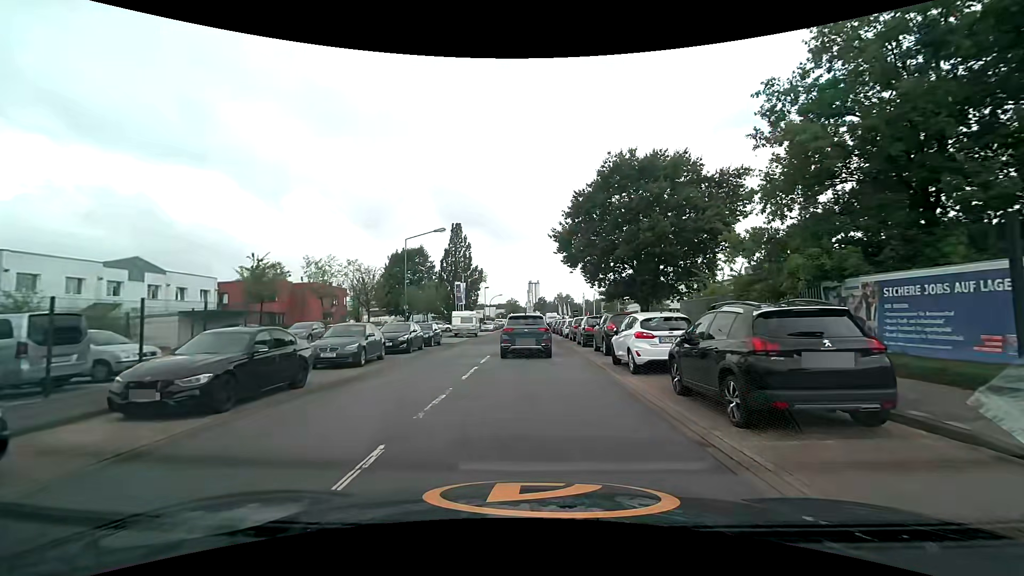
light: Day
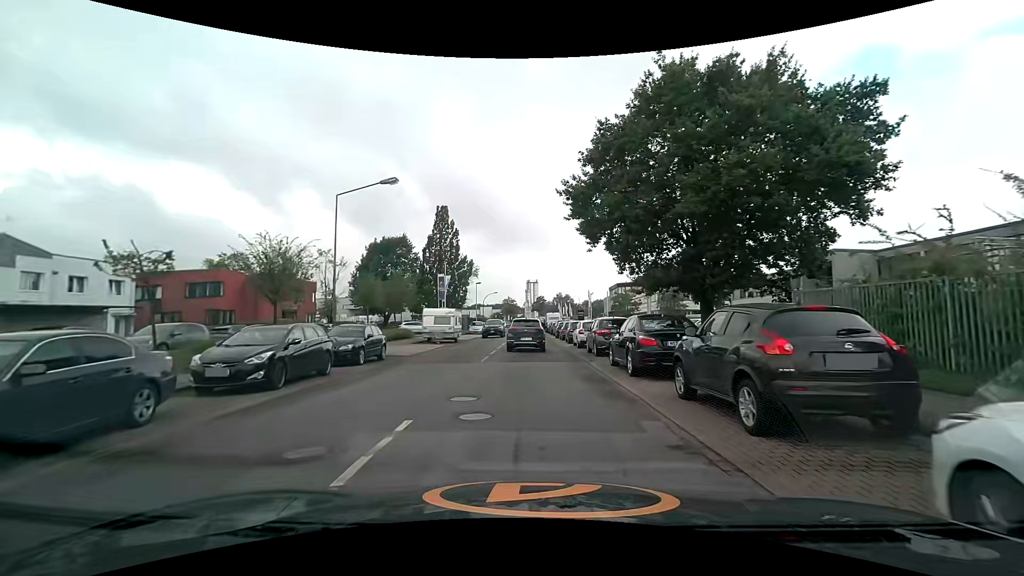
(-0.1, +12.3) m; 0°
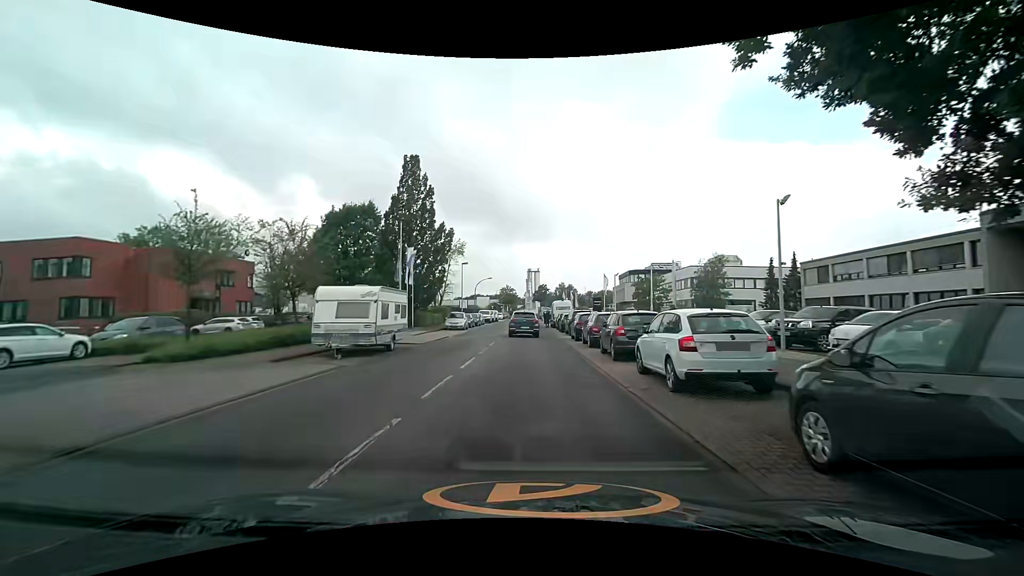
(0.0, +17.8) m; -1°
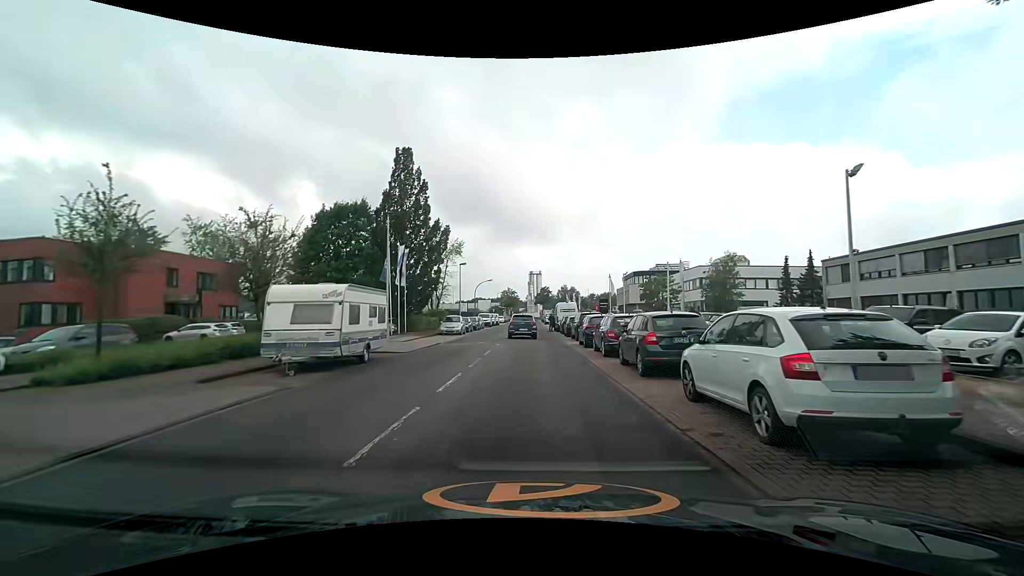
(0.0, +3.4) m; 0°
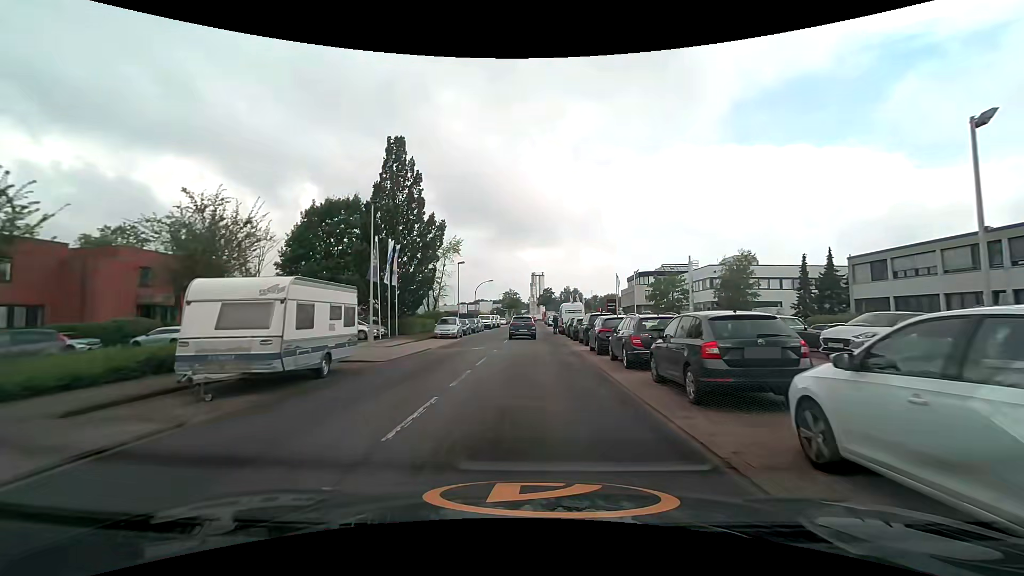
(0.0, +3.5) m; 0°
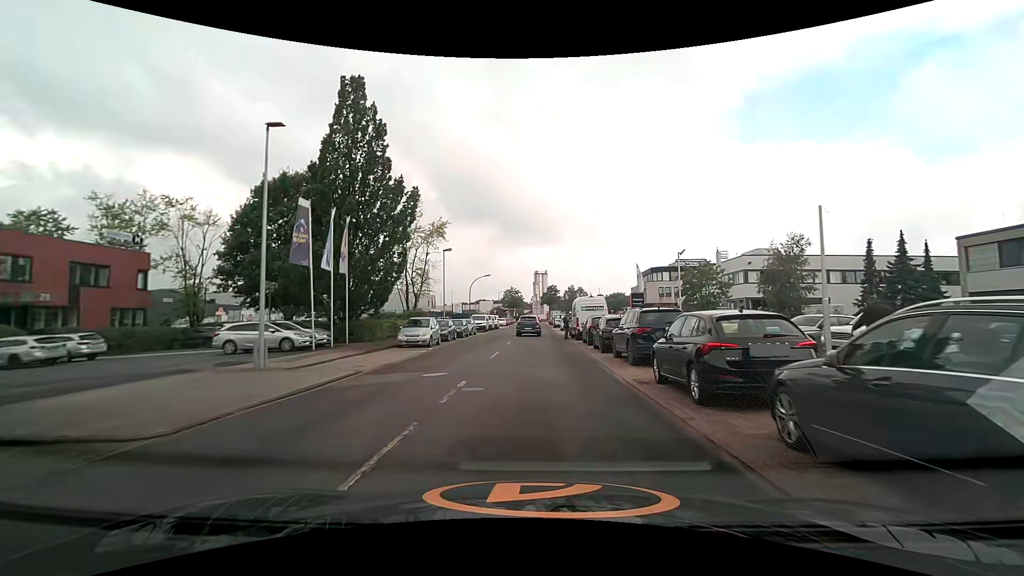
(-0.1, +11.0) m; -1°
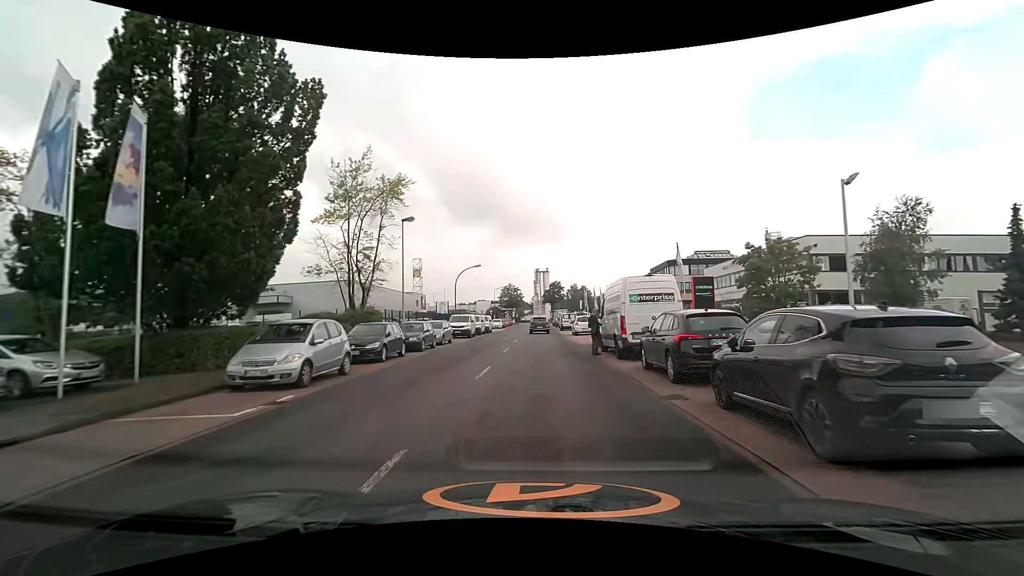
(+0.1, +14.7) m; 0°
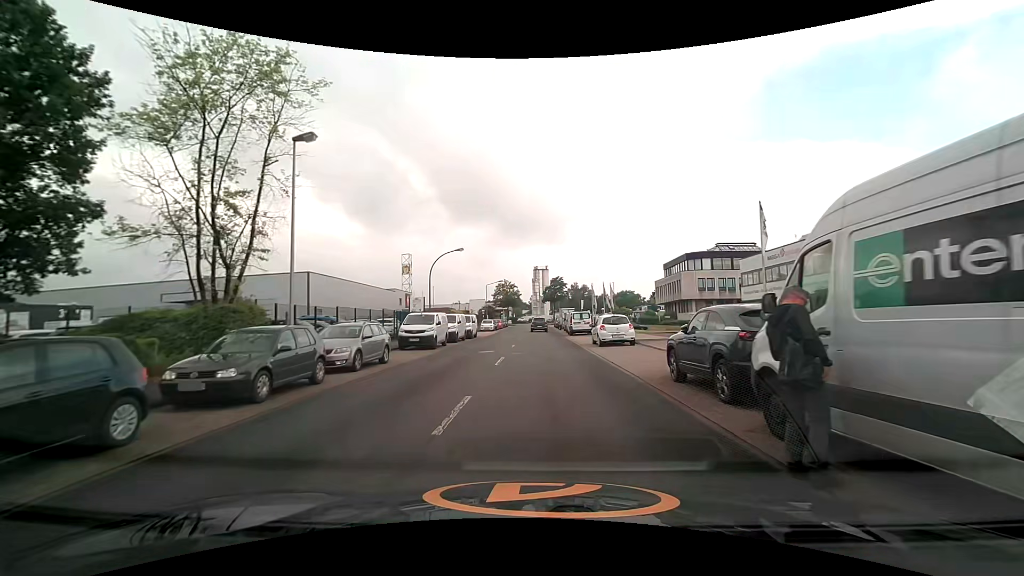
(0.0, +14.3) m; 0°
(0, +10) (0, +20) (+1, +30) (+1, +40) (+1, +50) (+1, +60) (+1, +70) (+1, +80) (+2, +90) (+2, +100) m
